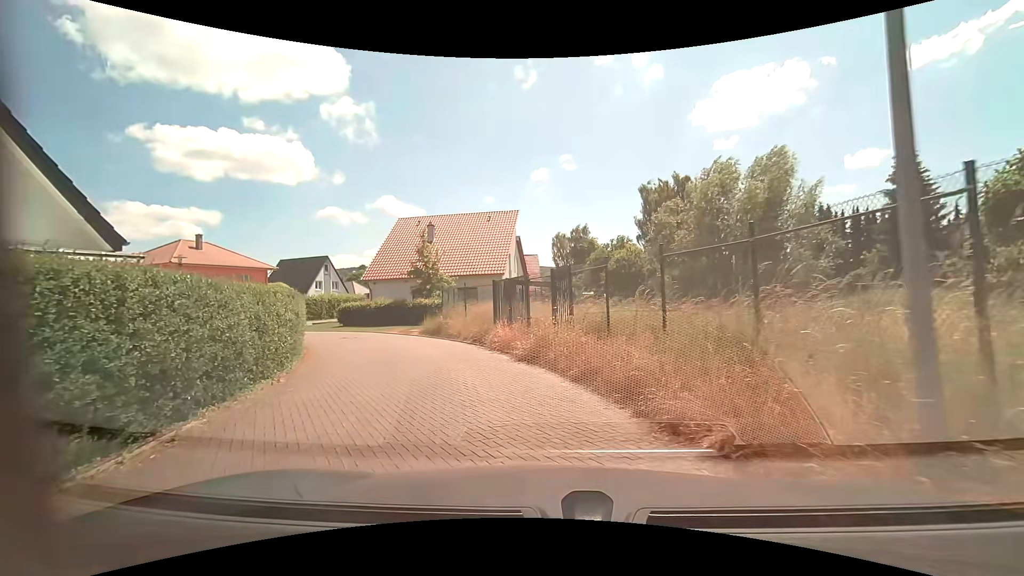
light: Day
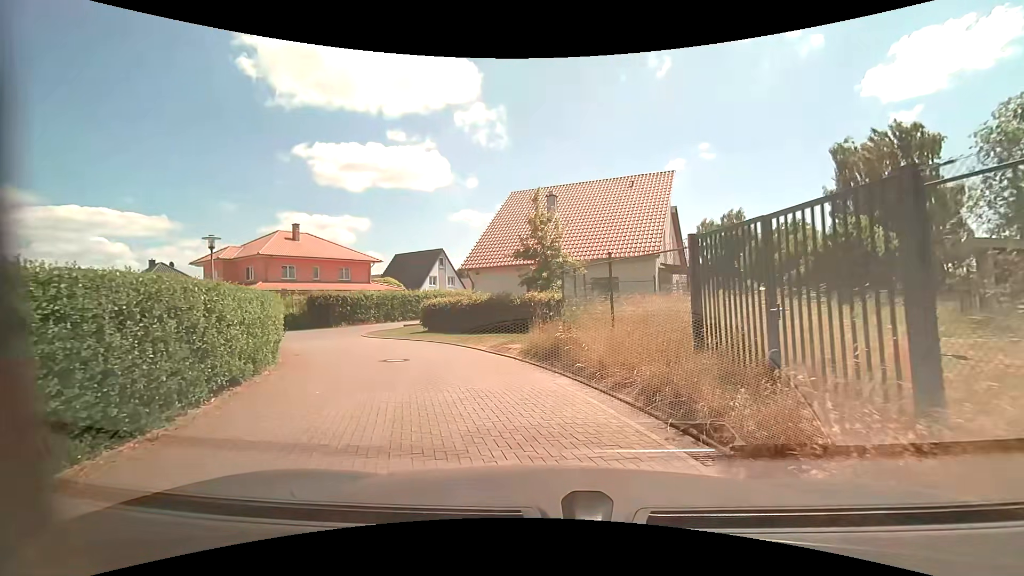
(-1.7, +11.3) m; -15°
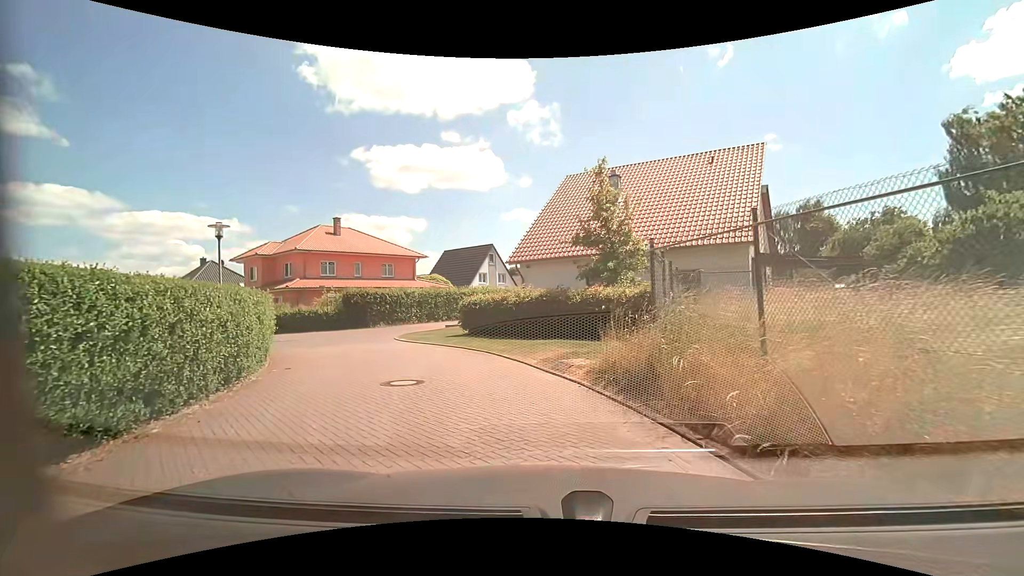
(-0.2, +4.2) m; -6°
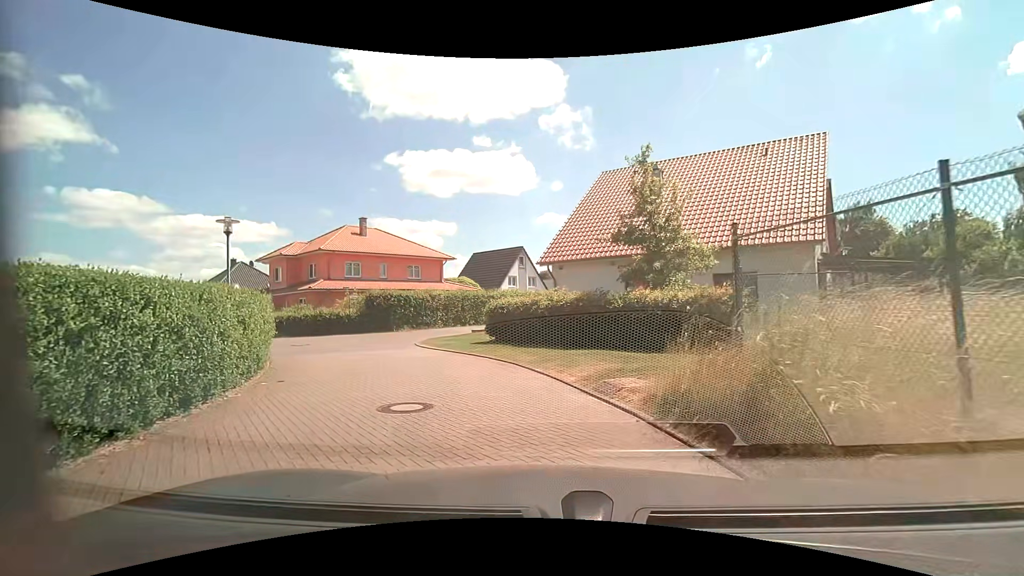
(-0.1, +1.9) m; -3°
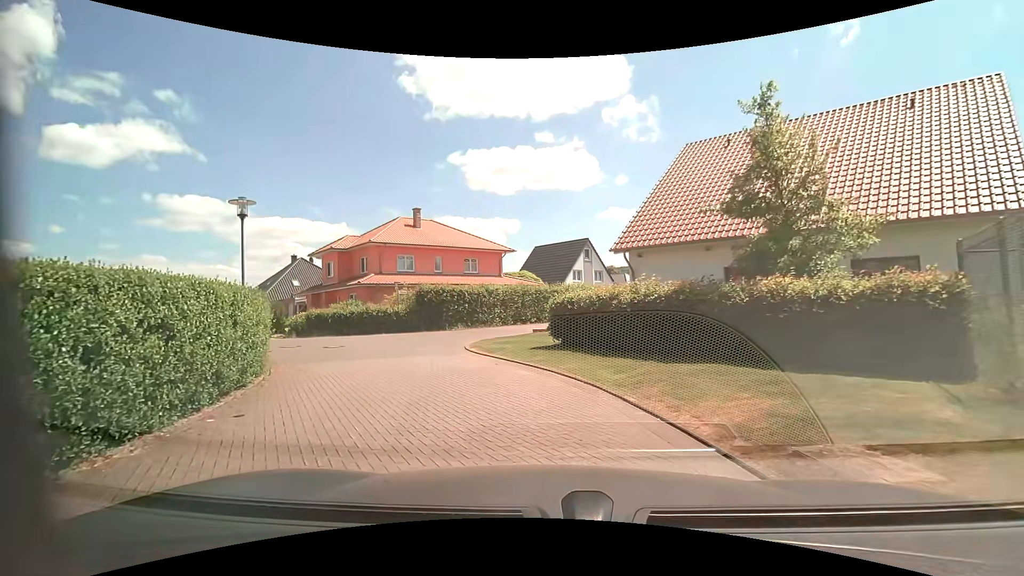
(-0.2, +3.8) m; -7°
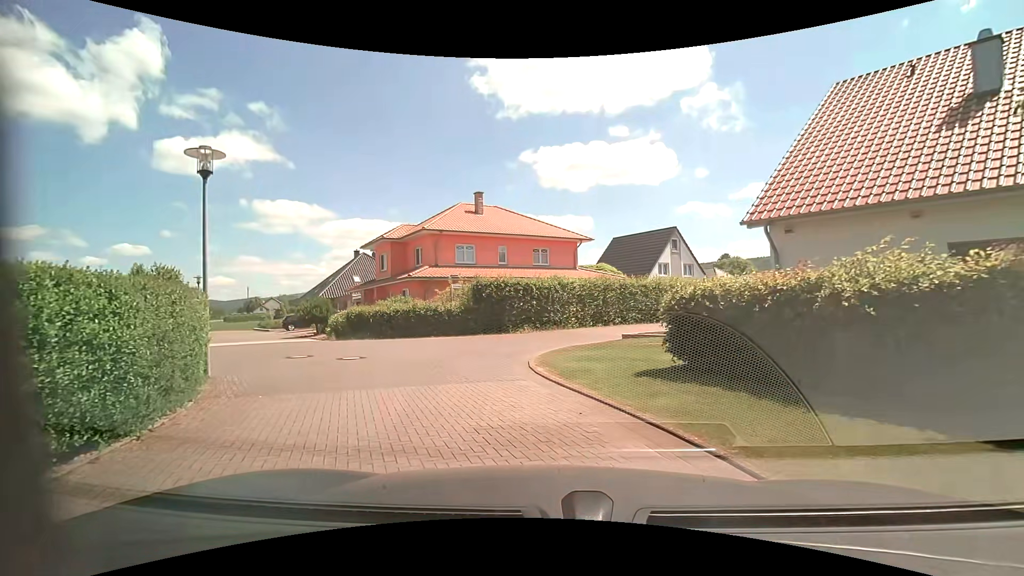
(-0.5, +5.5) m; -9°
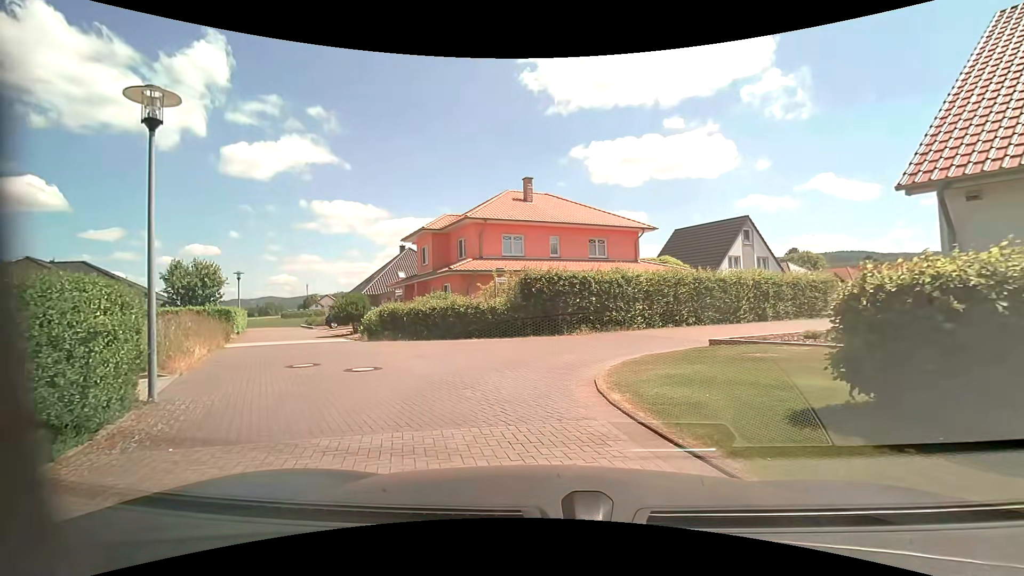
(-0.1, +3.2) m; -4°
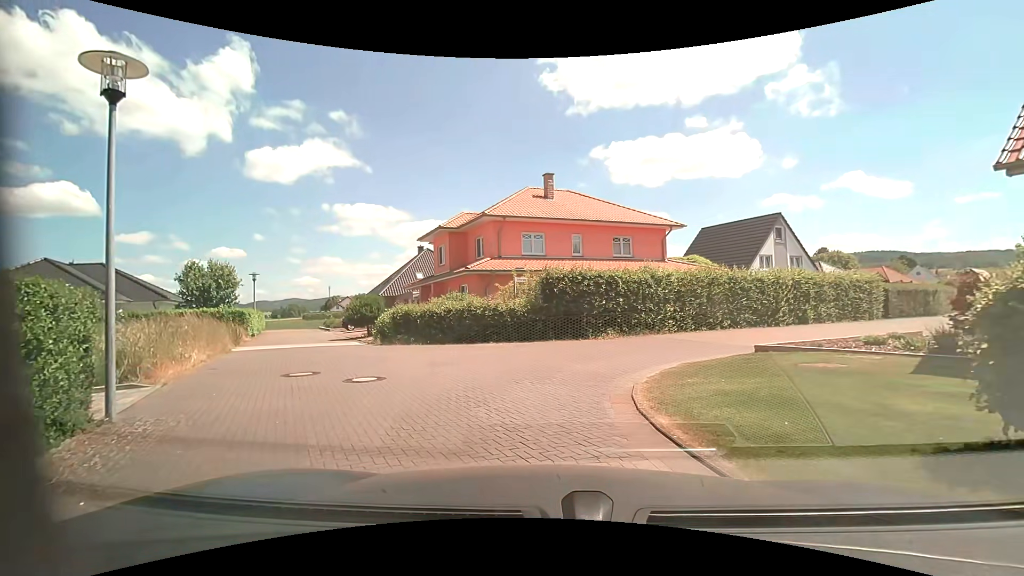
(0.0, +1.3) m; -3°
